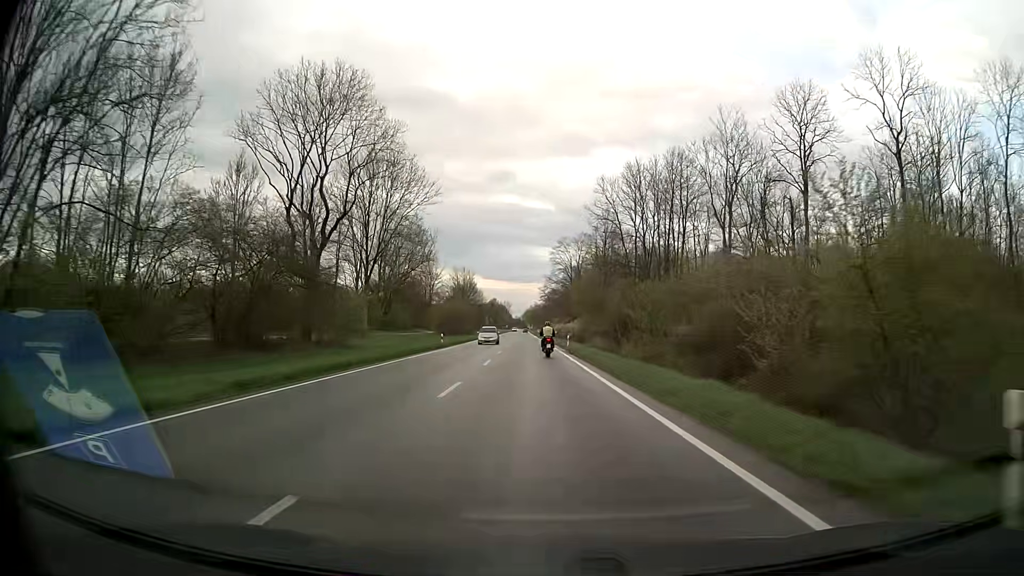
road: secondary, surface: asphalt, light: Day
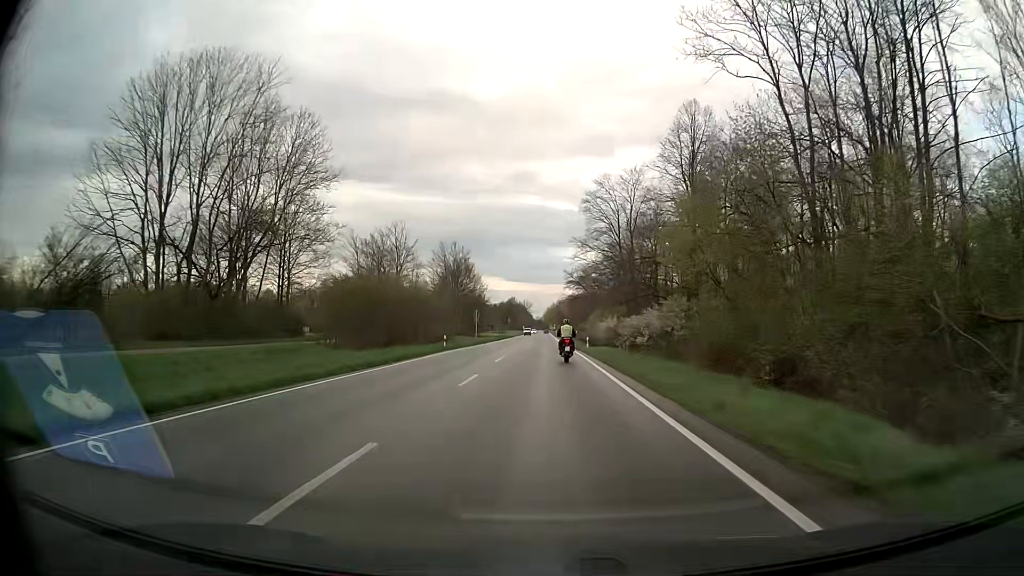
(-1.6, +57.6) m; -2°
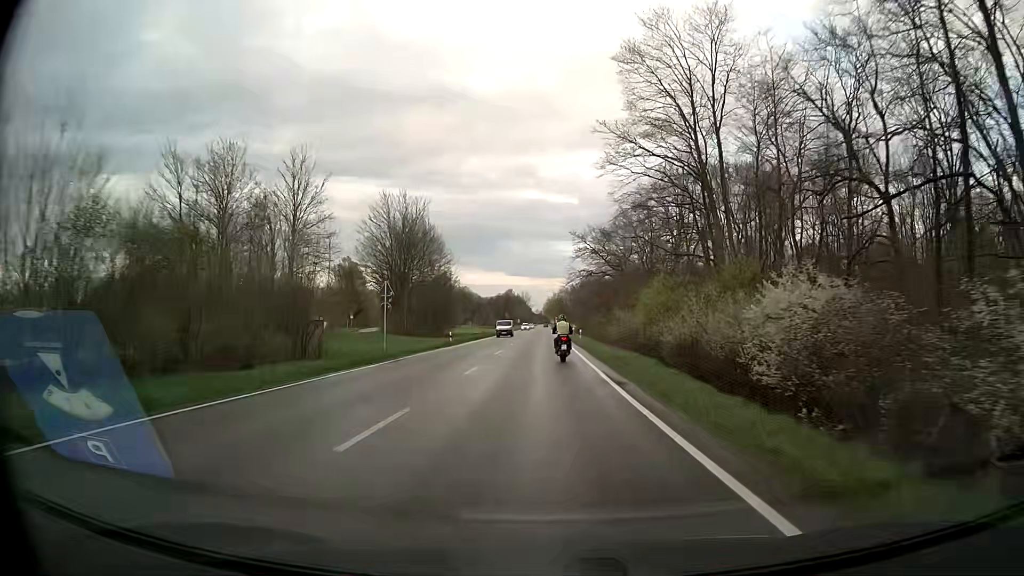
(-0.1, +44.7) m; 0°
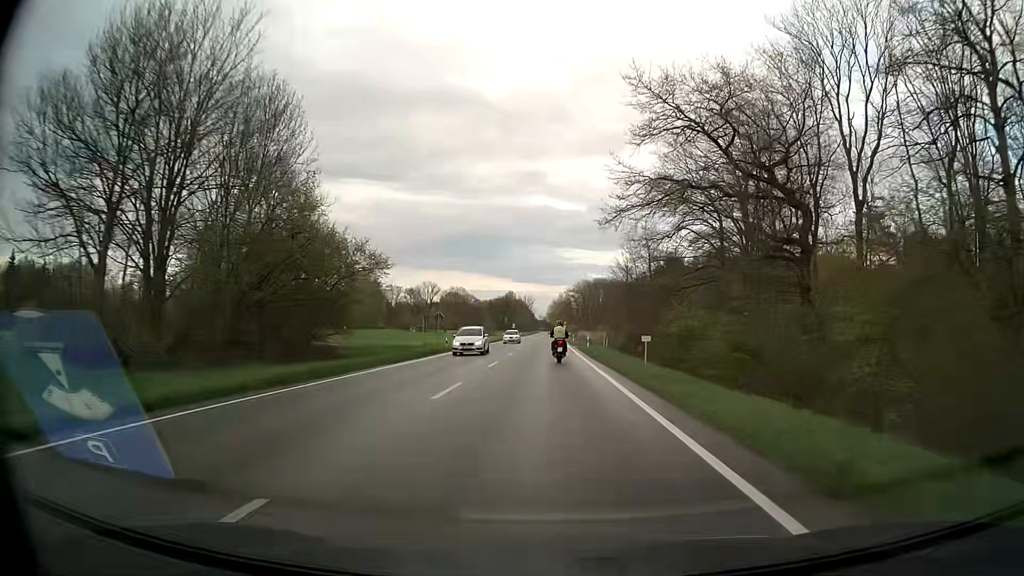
(-0.6, +54.5) m; -1°
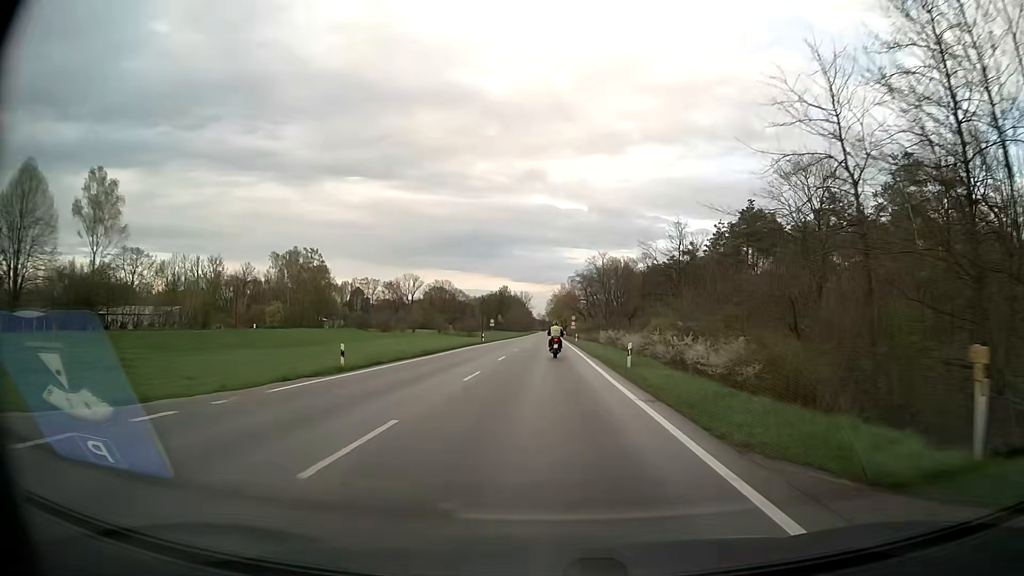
(+0.1, +55.7) m; 0°
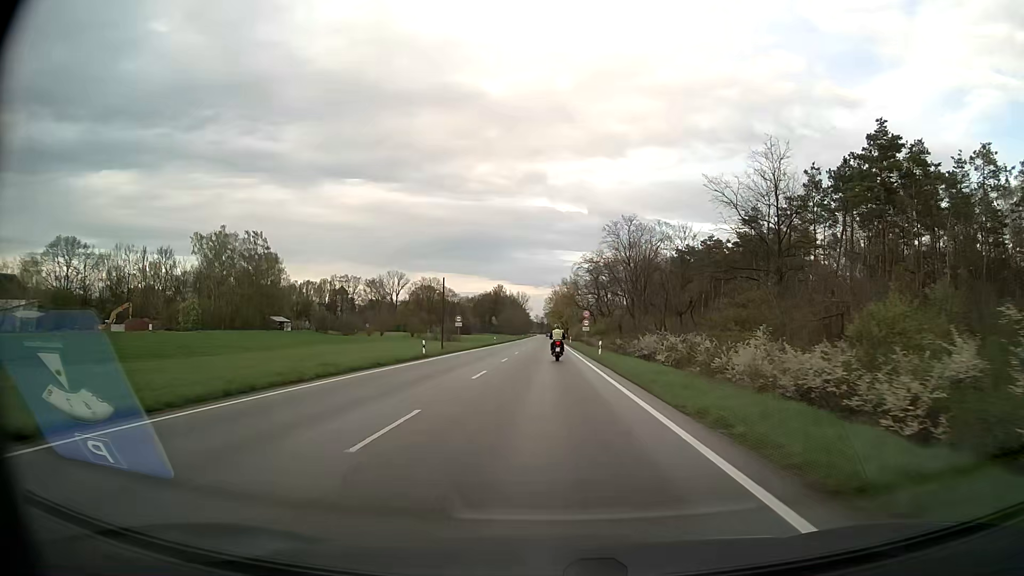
(-0.1, +34.8) m; 0°
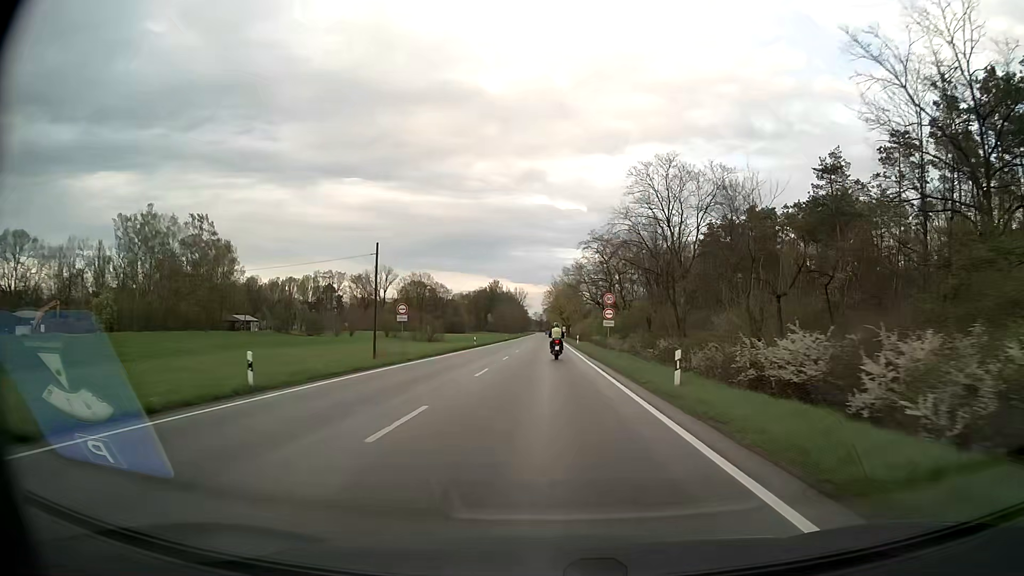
(0.0, +23.5) m; 0°
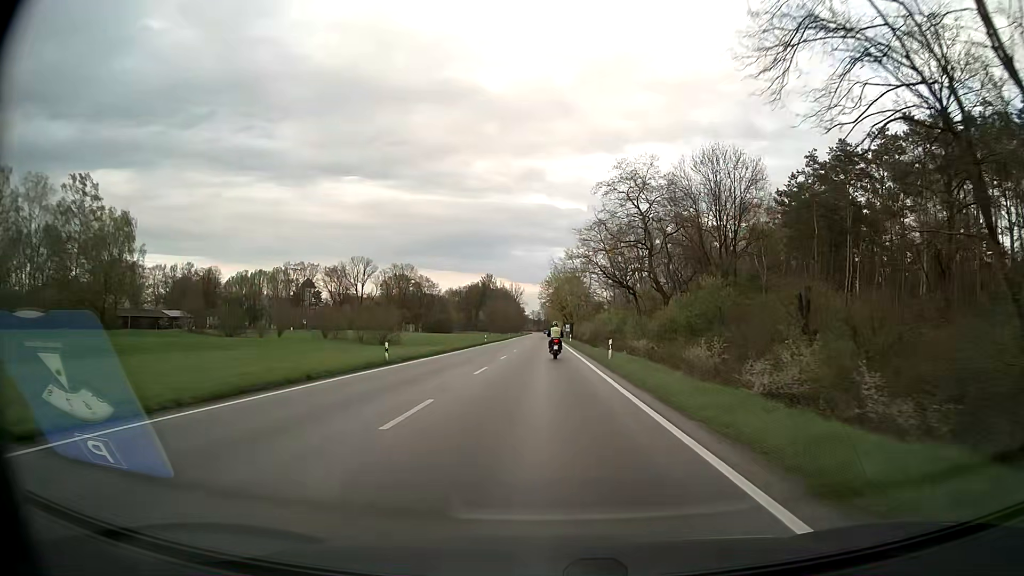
(0.0, +35.3) m; 0°
(0, +10) (0, +20) (0, +30) (0, +40) (0, +50) (0, +60) (0, +70) (0, +80) (0, +90) (0, +100) m
